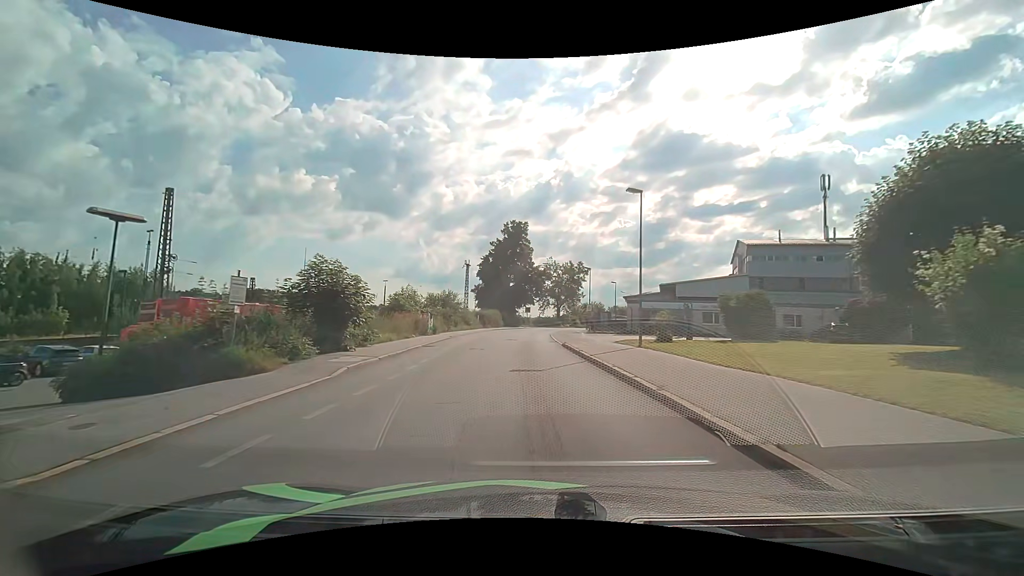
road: residential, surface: asphalt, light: Day
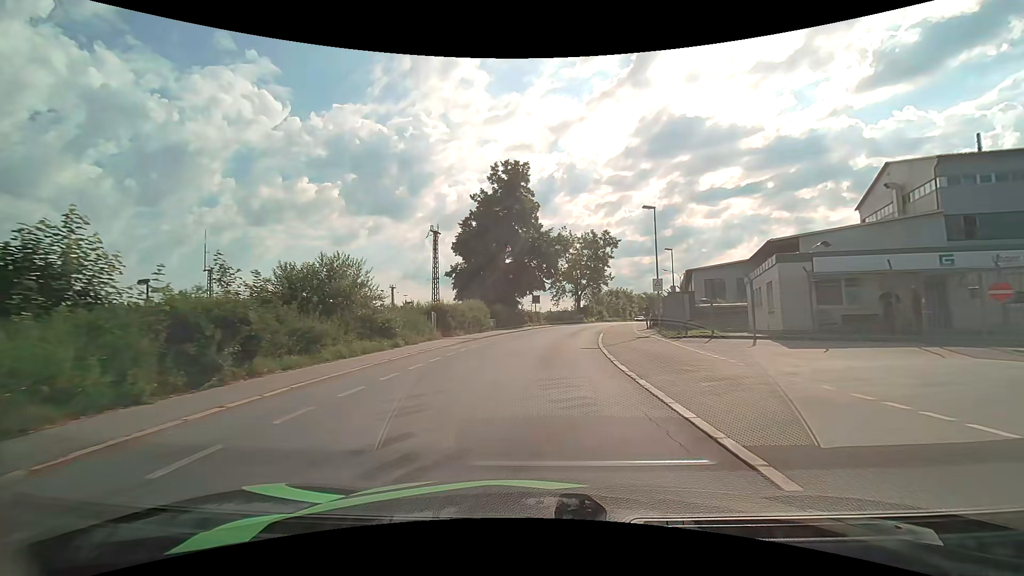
(-0.6, +31.1) m; -1°
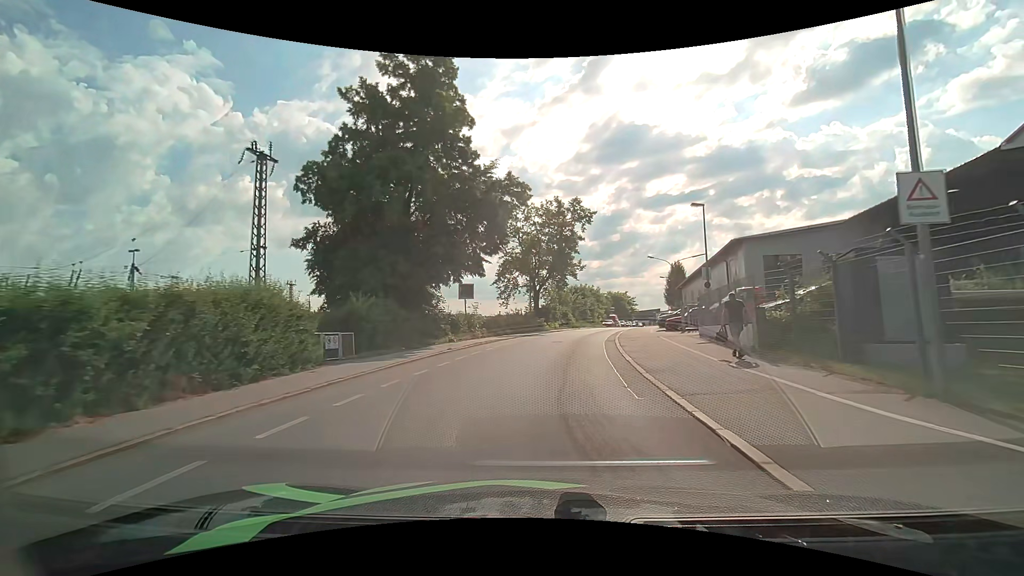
(+1.0, +24.8) m; +6°
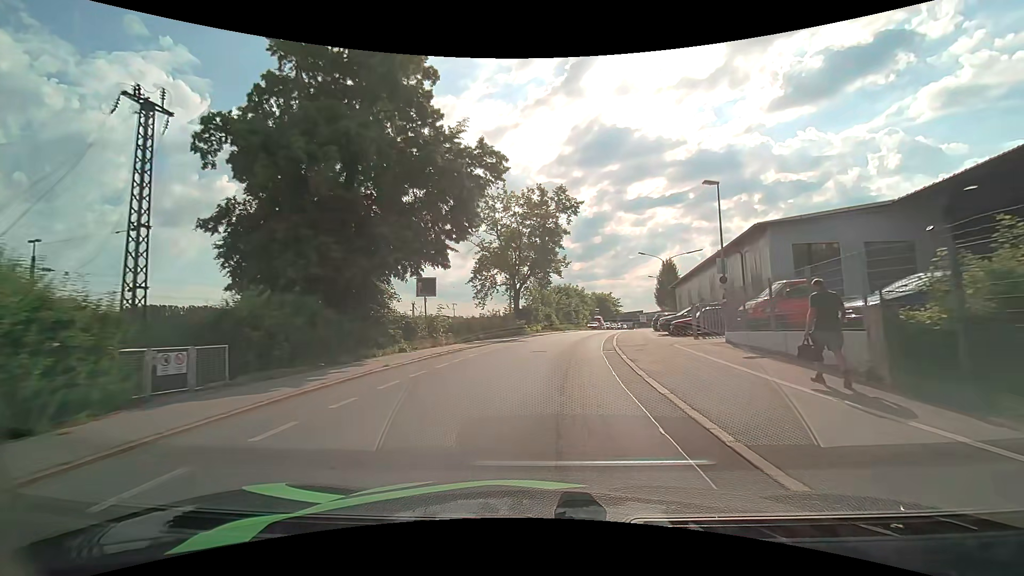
(+0.1, +6.1) m; +2°
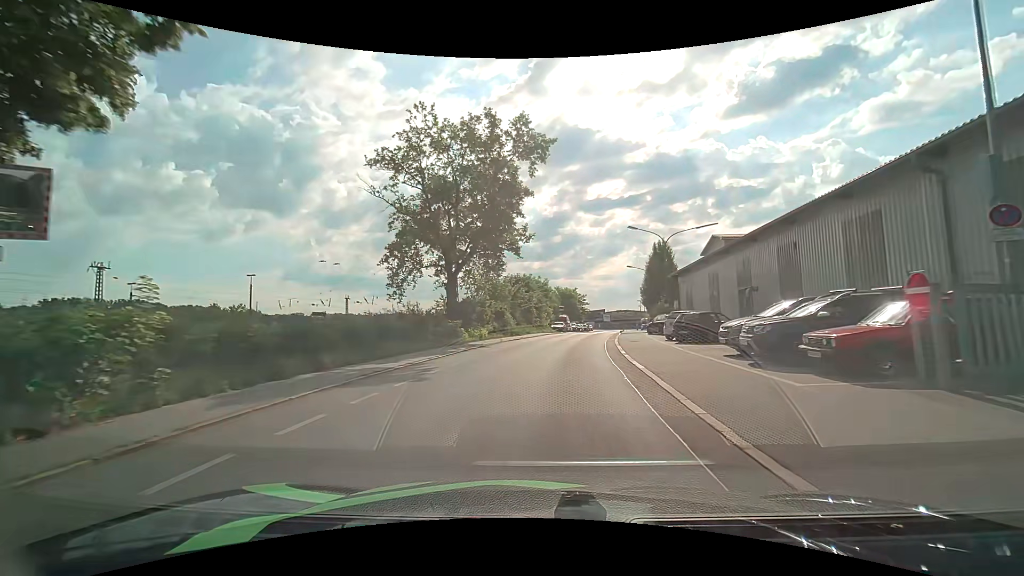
(+0.8, +17.7) m; +5°
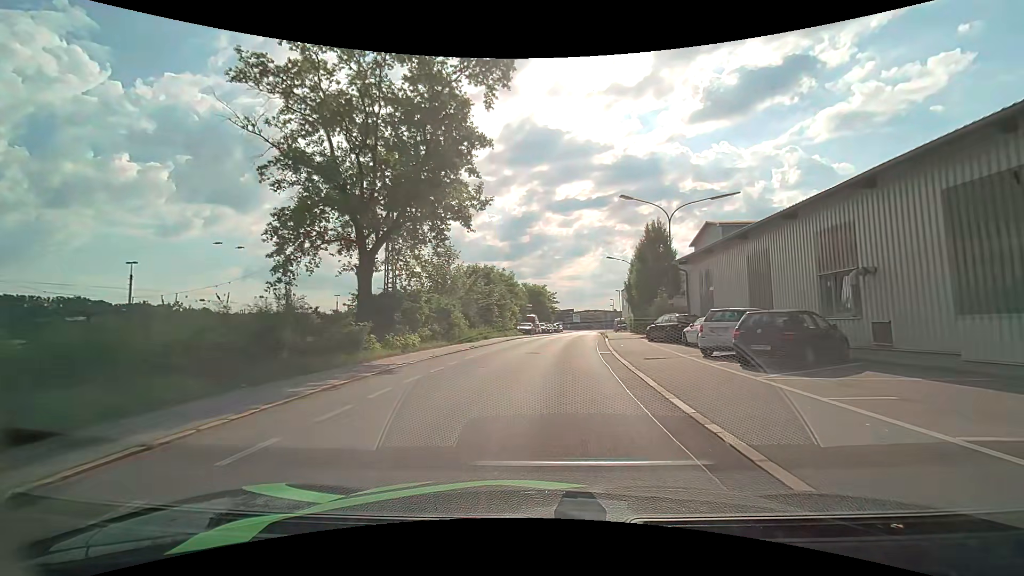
(+0.3, +11.2) m; +4°
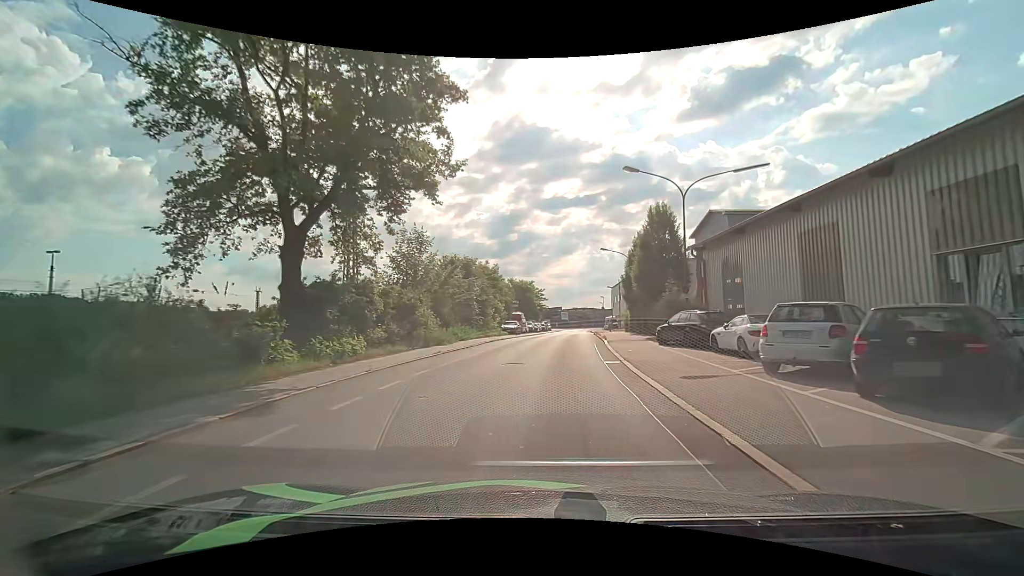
(+0.1, +5.6) m; +1°
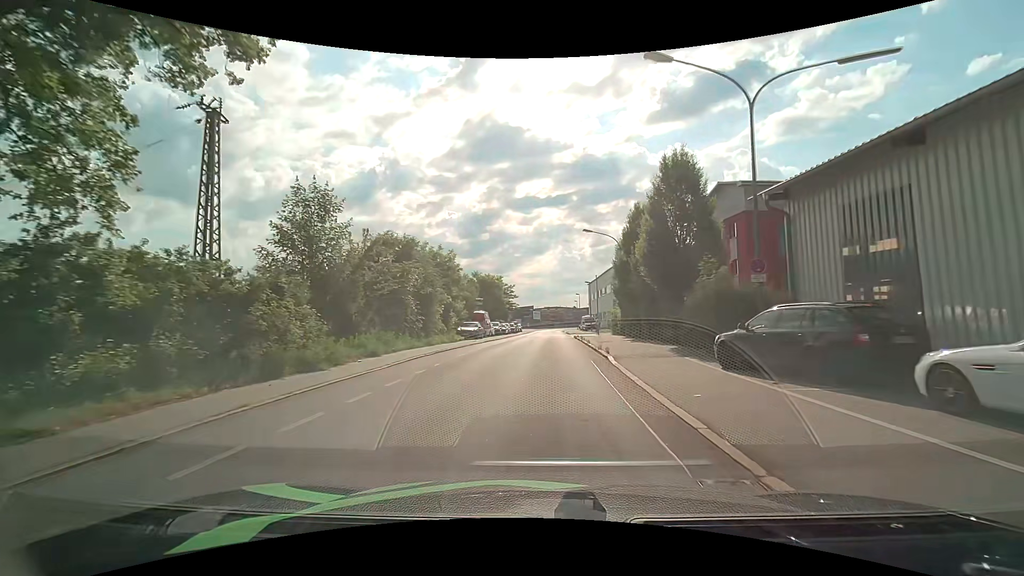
(+0.3, +11.3) m; +3°
(0, +10) (0, +20) (+1, +30) (+1, +40) (+1, +50) (+1, +60) (+2, +70) (+2, +80) (+3, +90) (+3, +100) m
